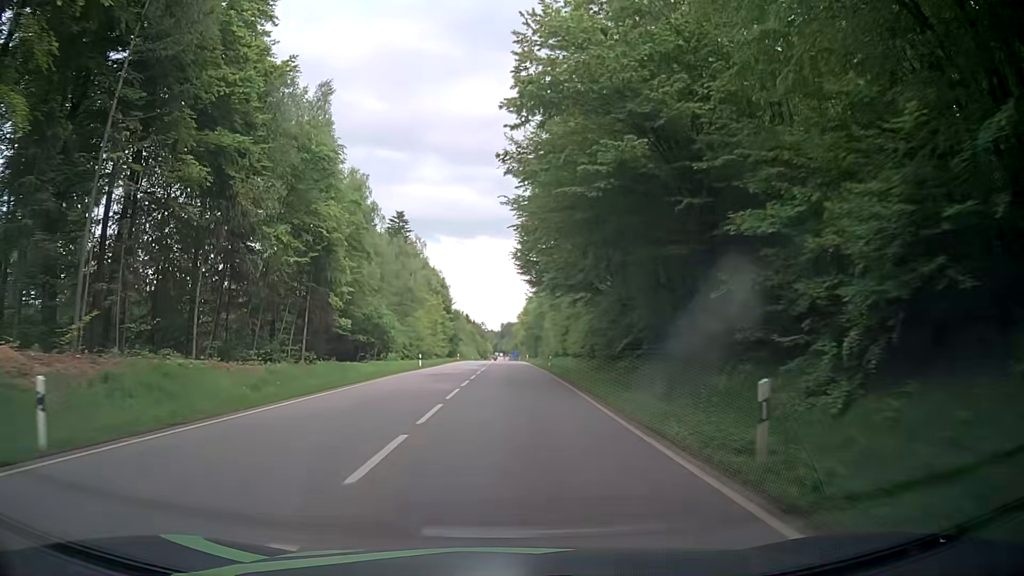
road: secondary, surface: asphalt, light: Day
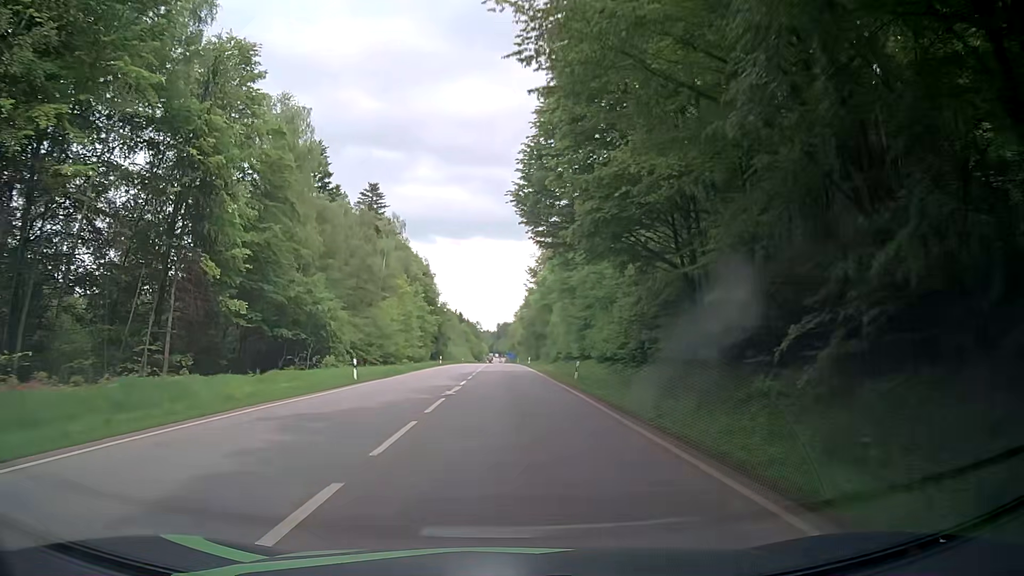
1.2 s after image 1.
(-0.1, +22.1) m; -1°
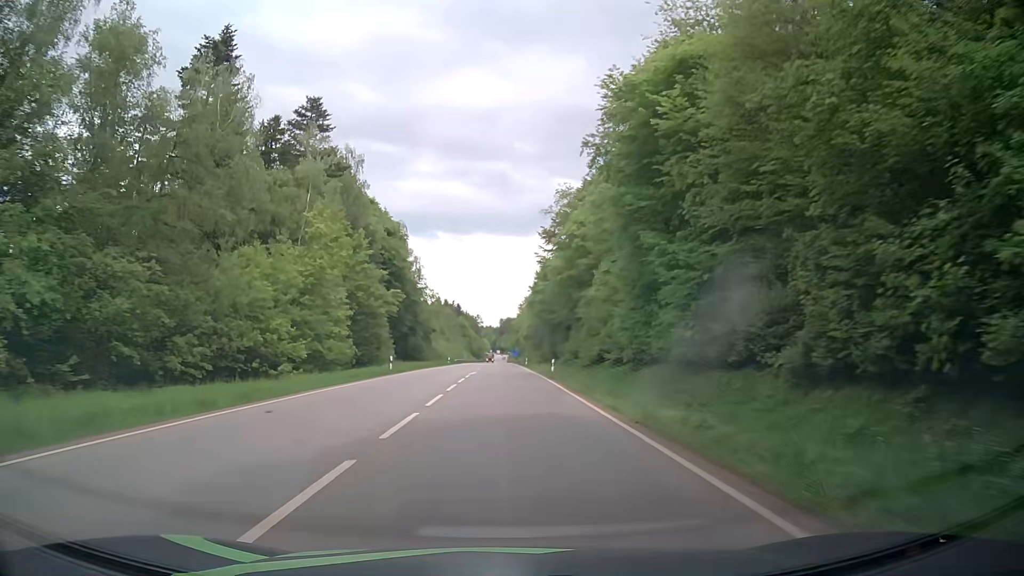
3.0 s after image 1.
(+0.4, +35.3) m; 0°
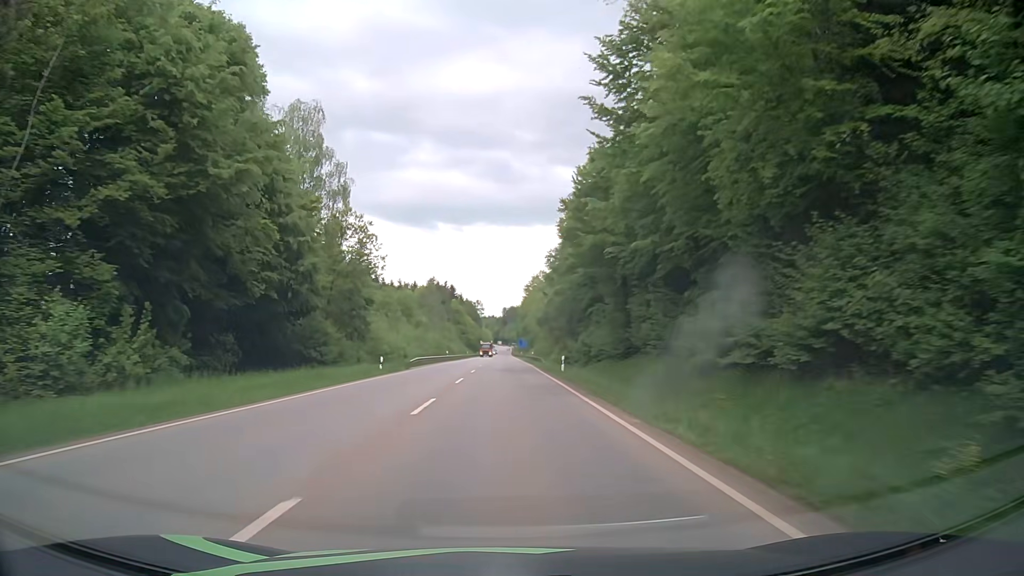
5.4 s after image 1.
(+0.3, +51.1) m; 0°
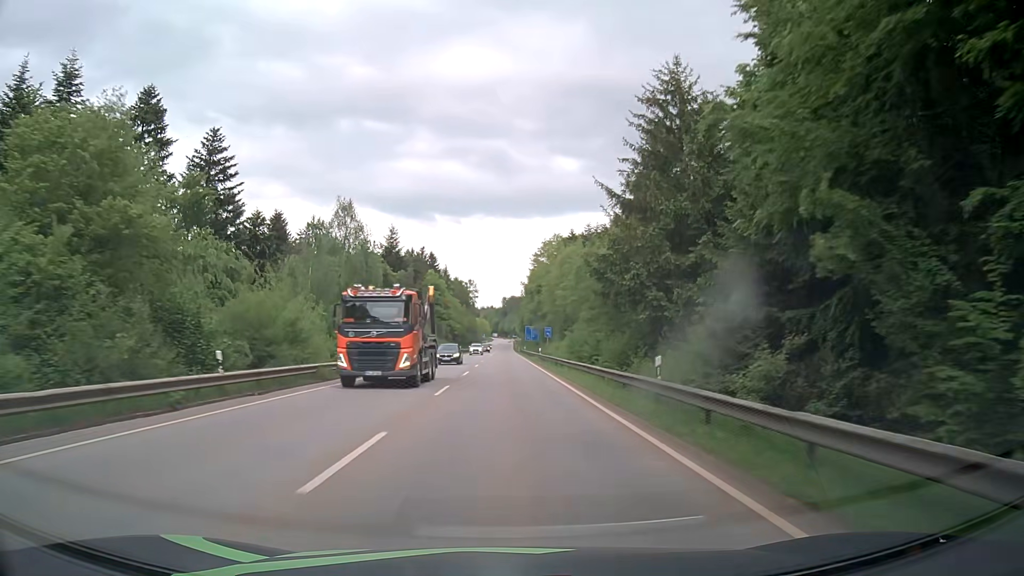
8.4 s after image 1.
(-0.2, +68.1) m; 0°
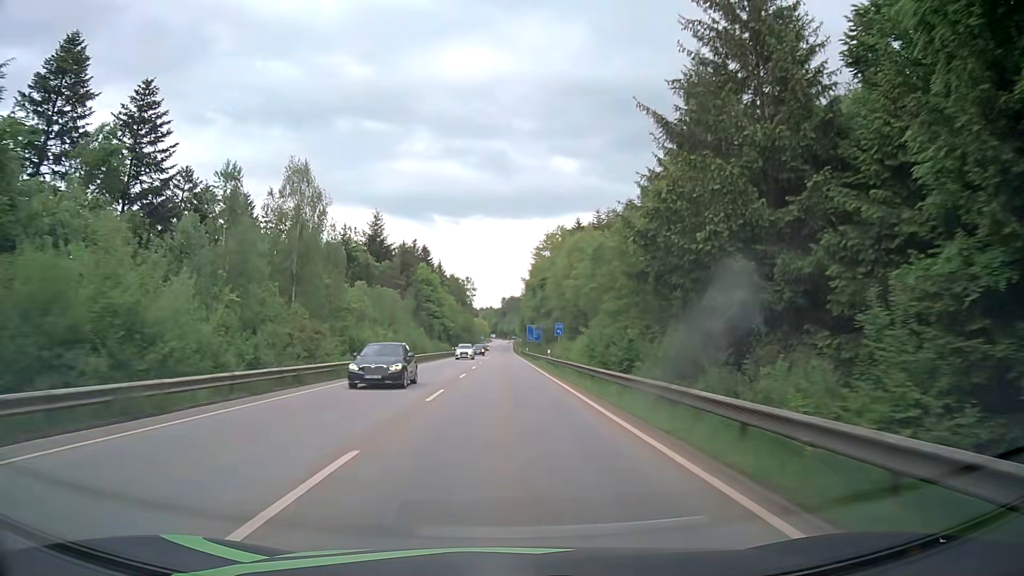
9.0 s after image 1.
(0.0, +13.9) m; 0°
(0, +10) (0, +20) (0, +30) (0, +40) (0, +50) (0, +60) (0, +70) (0, +80) (-1, +90) (-1, +100) m
